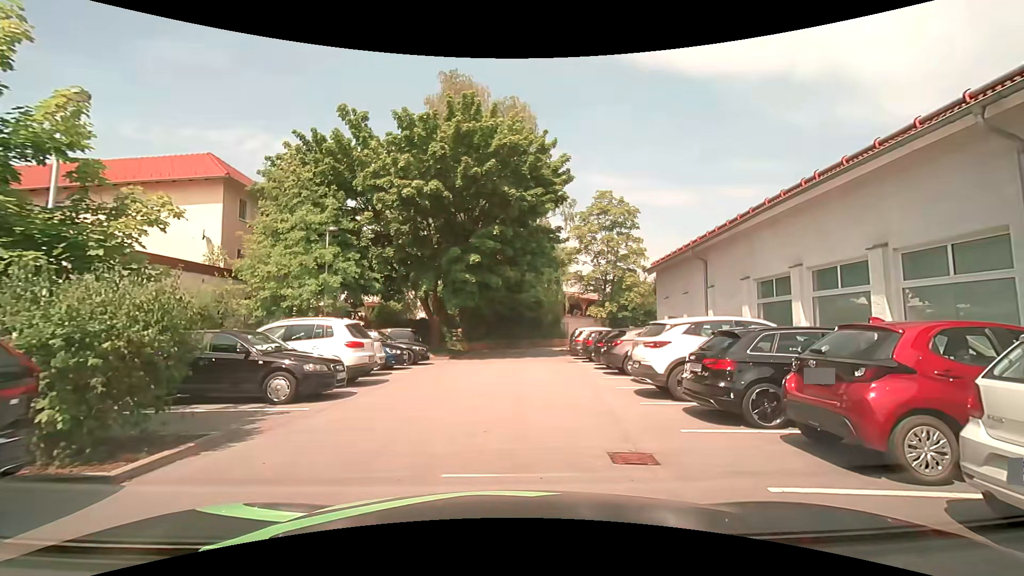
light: Day
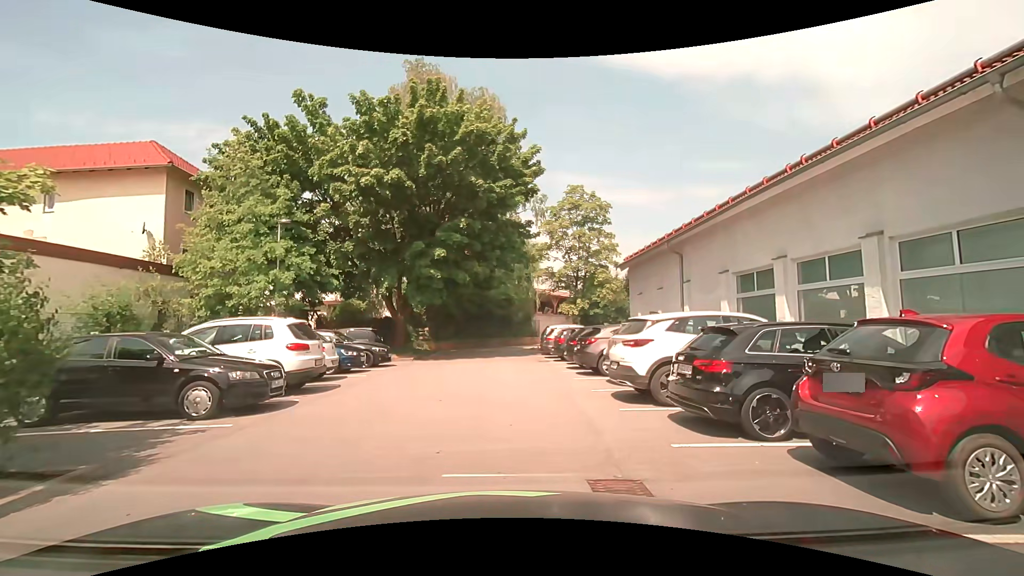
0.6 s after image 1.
(+0.1, +1.2) m; +6°
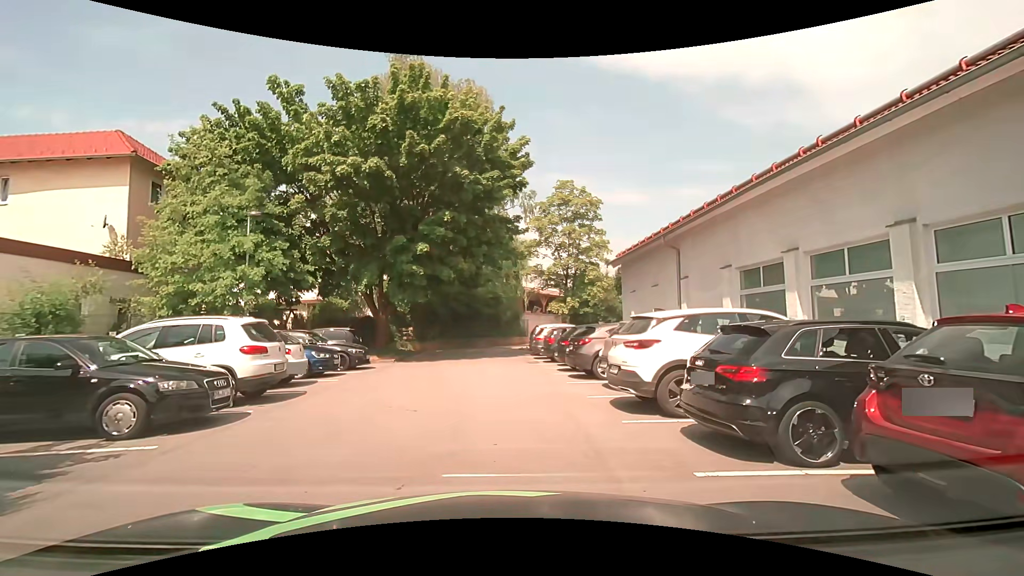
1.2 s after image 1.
(0.0, +1.2) m; +2°
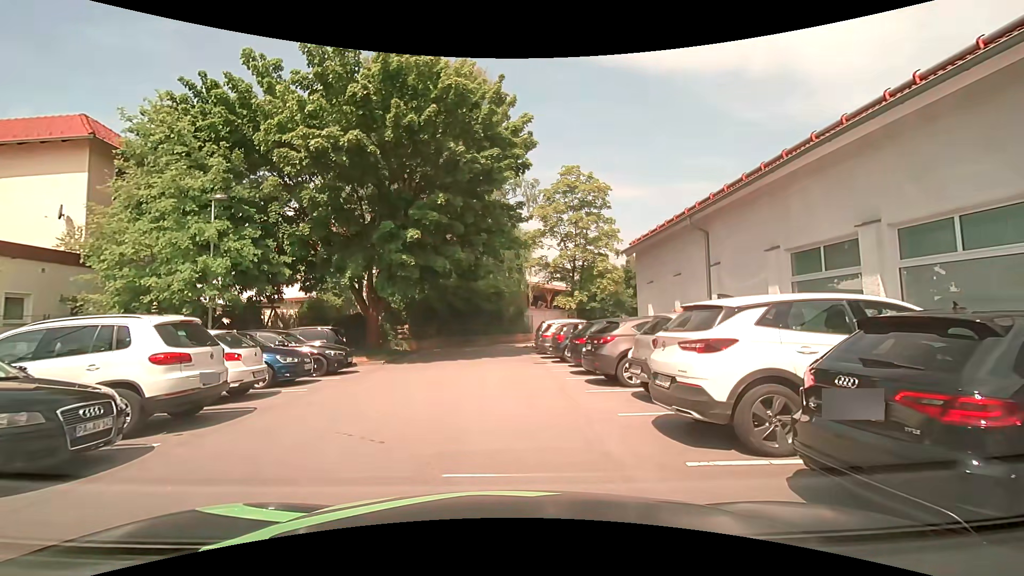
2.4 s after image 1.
(0.0, +2.4) m; +1°
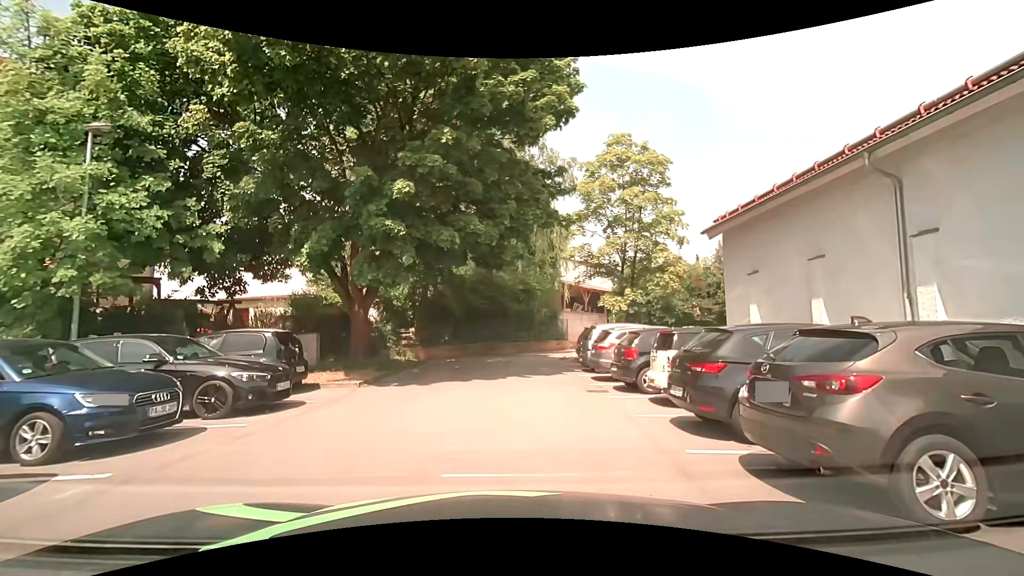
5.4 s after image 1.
(-0.3, +6.5) m; -3°
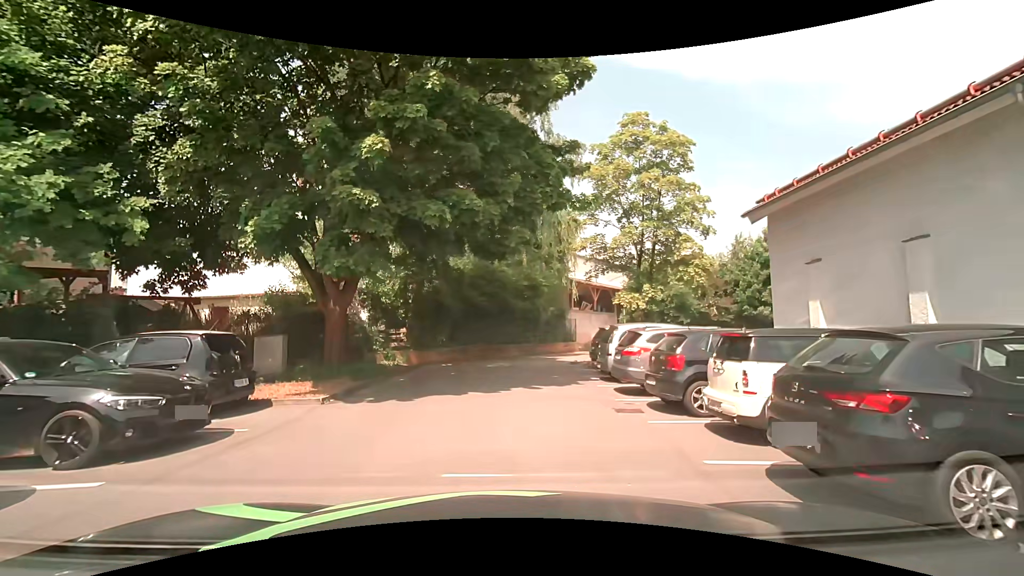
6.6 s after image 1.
(0.0, +2.8) m; 0°
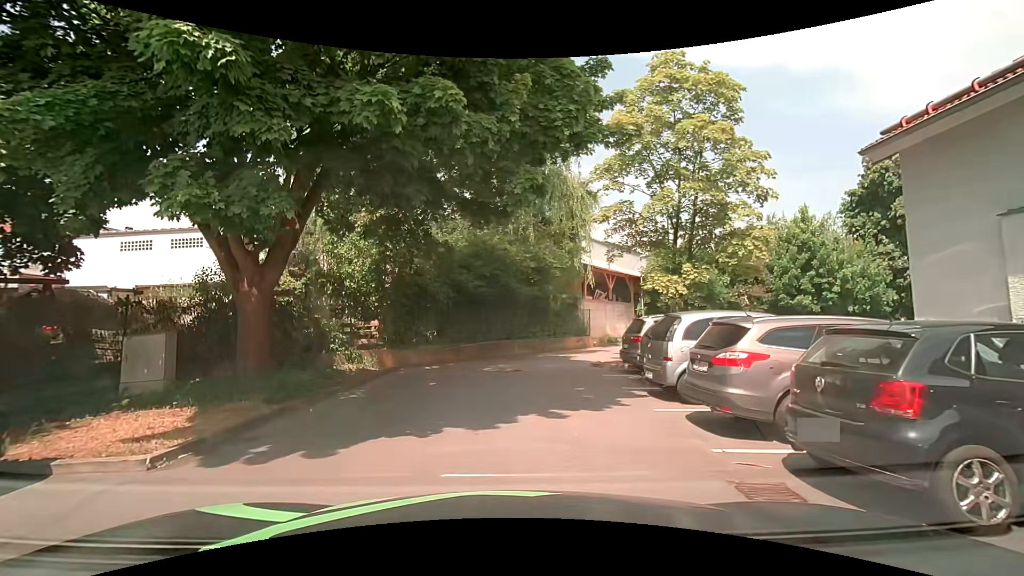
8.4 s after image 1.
(0.0, +4.8) m; -2°
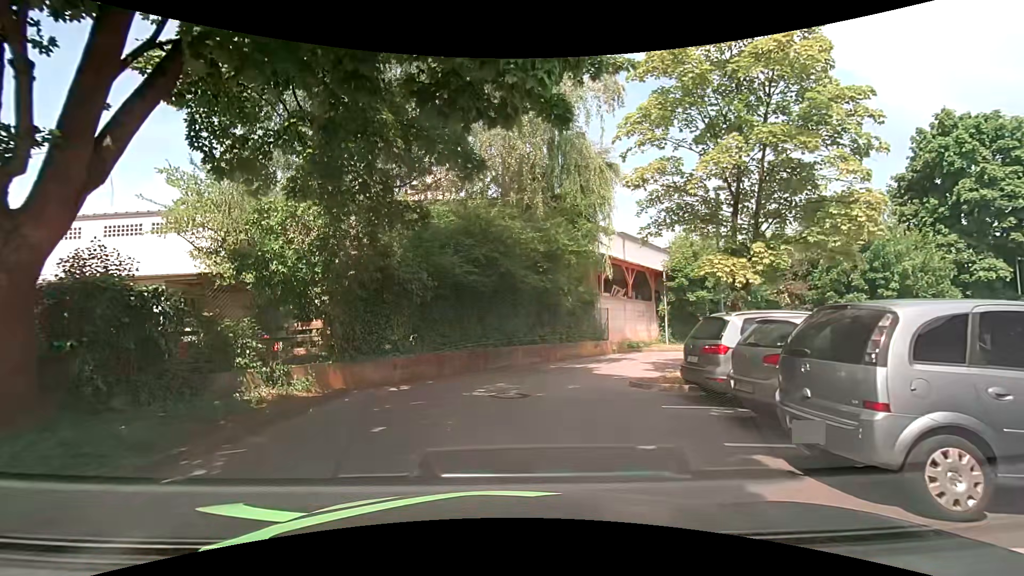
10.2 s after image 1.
(+0.1, +4.9) m; +1°
